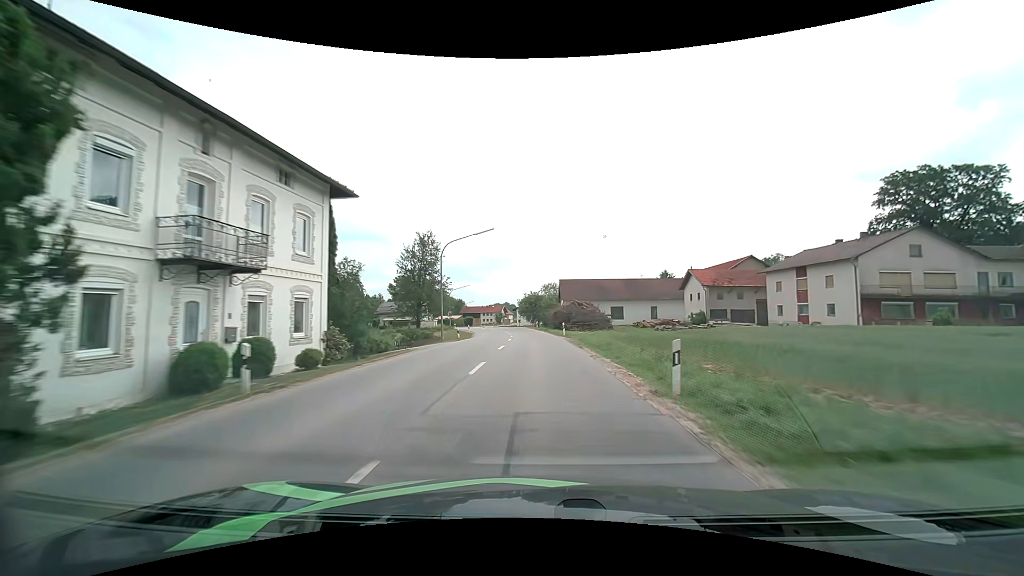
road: secondary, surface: asphalt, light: Day
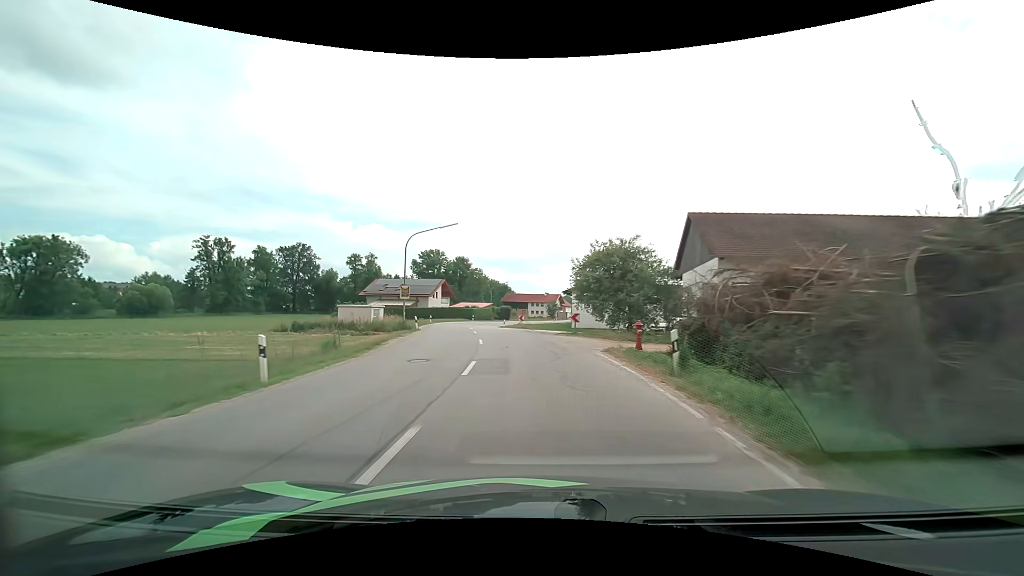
(-1.6, +52.3) m; -7°
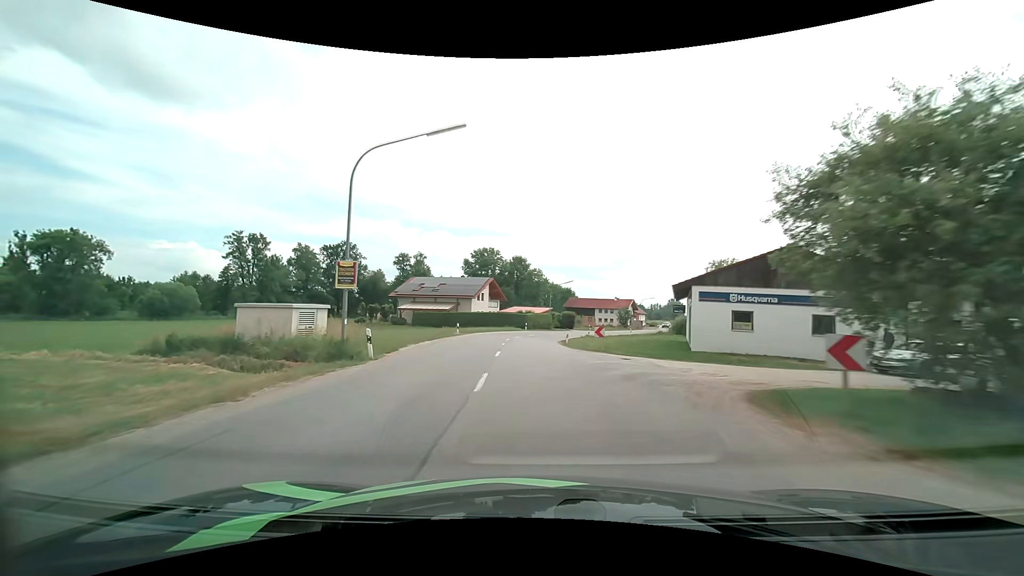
(-1.3, +19.9) m; -7°
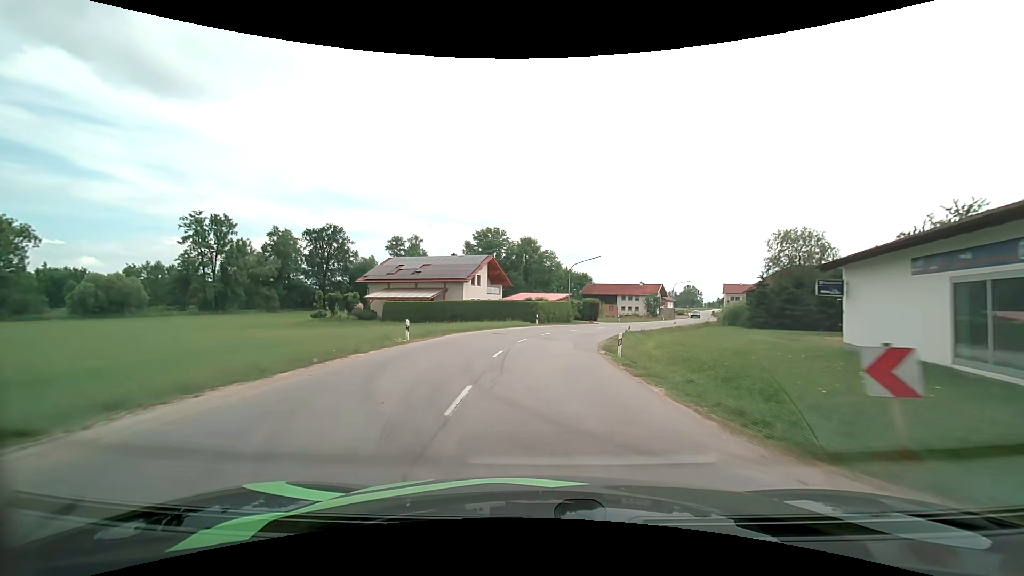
(-0.4, +19.1) m; -1°
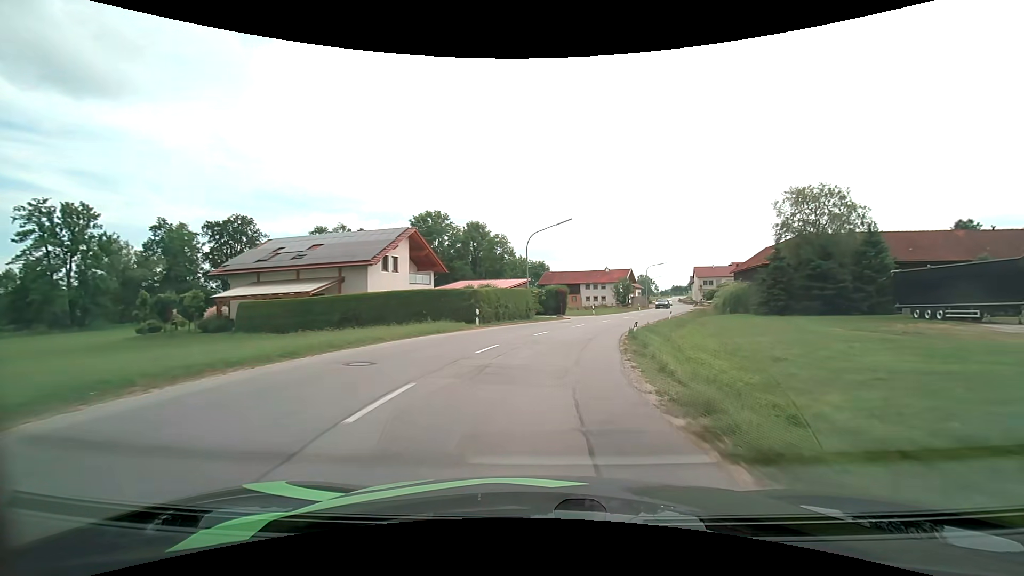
(+0.6, +18.3) m; +5°
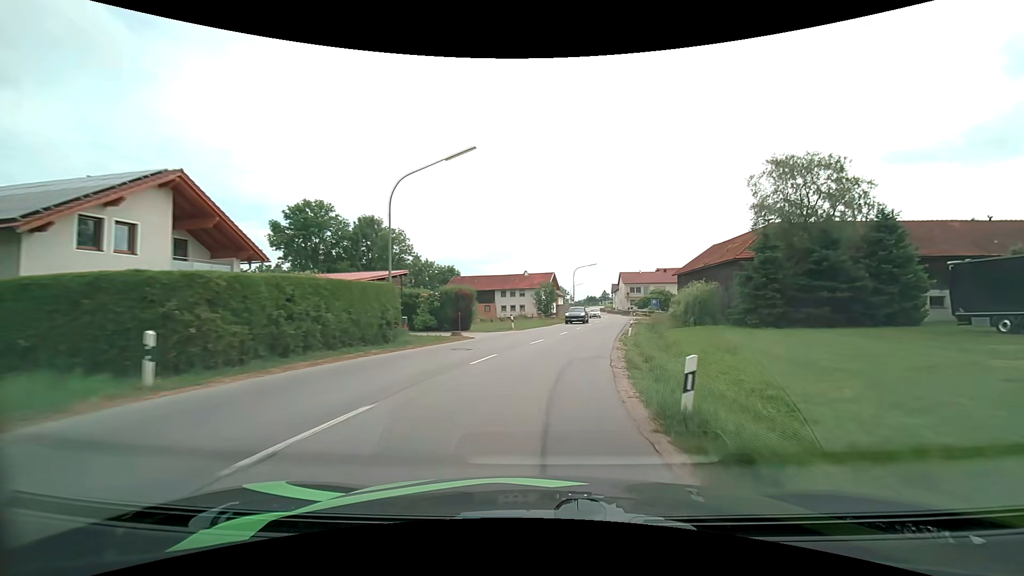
(+1.5, +18.2) m; +10°
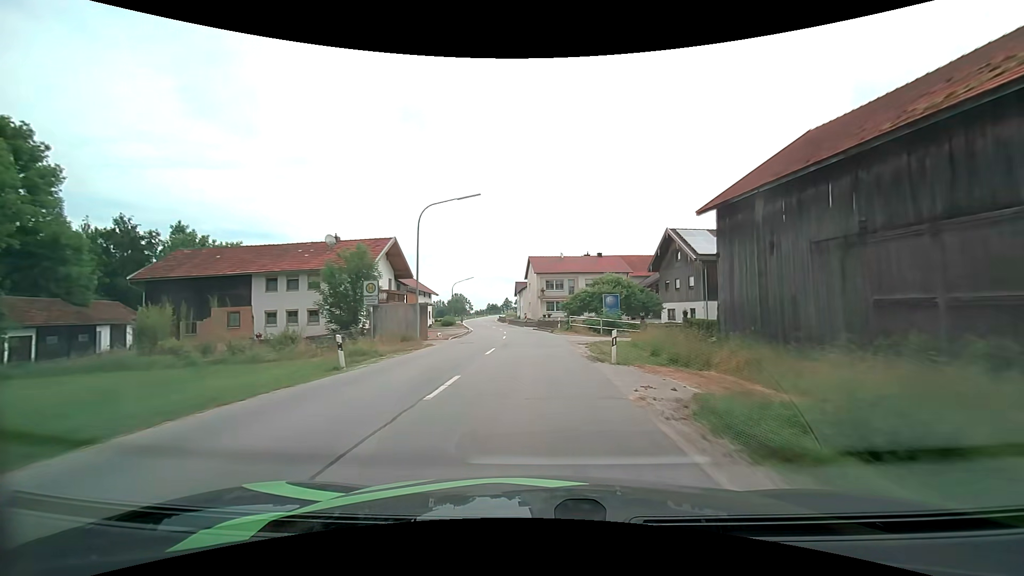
(+6.3, +47.0) m; +11°
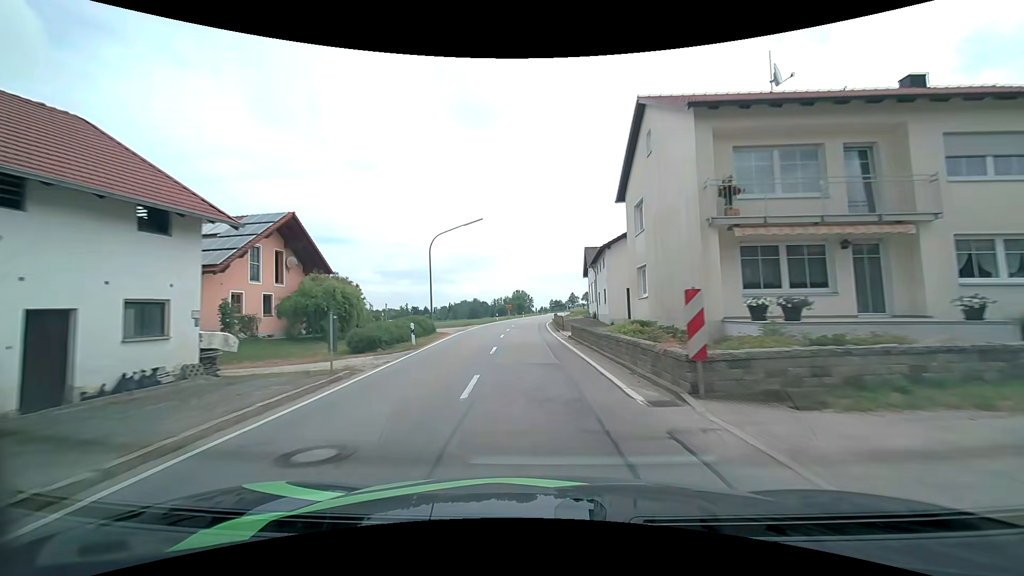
(-2.4, +49.6) m; -7°
(0, +10) (0, +20) (-1, +30) (-1, +40) (0, +50) (0, +60) (0, +70) (+1, +80) (+2, +90) (+3, +100) m
